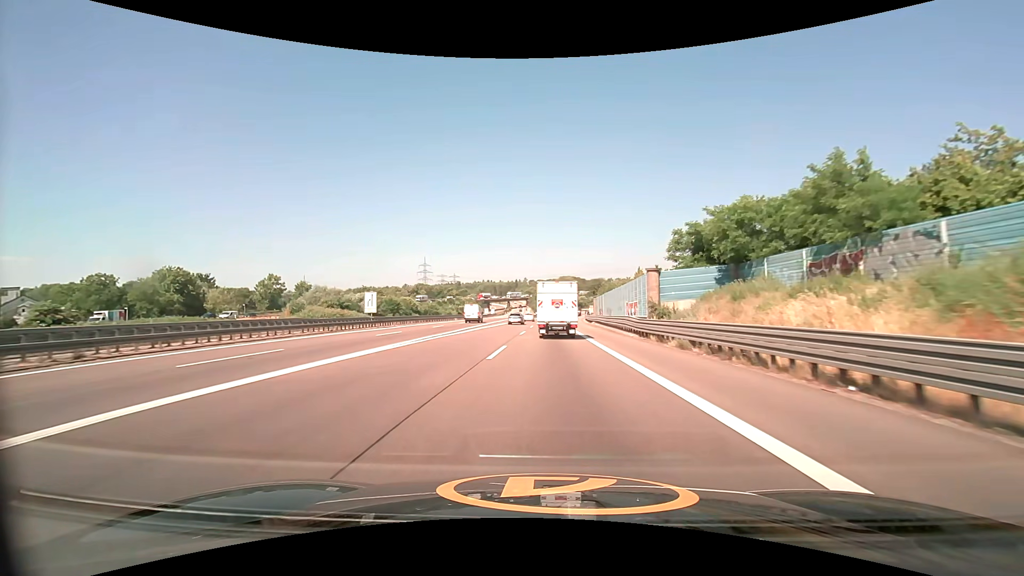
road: motorway_link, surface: asphalt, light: Day
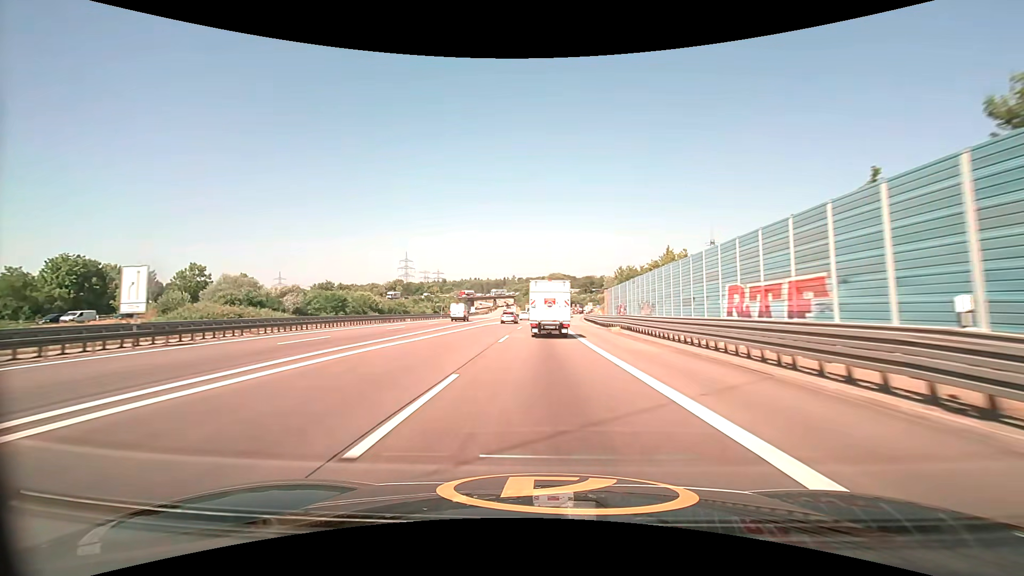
(+0.3, +27.8) m; +1°
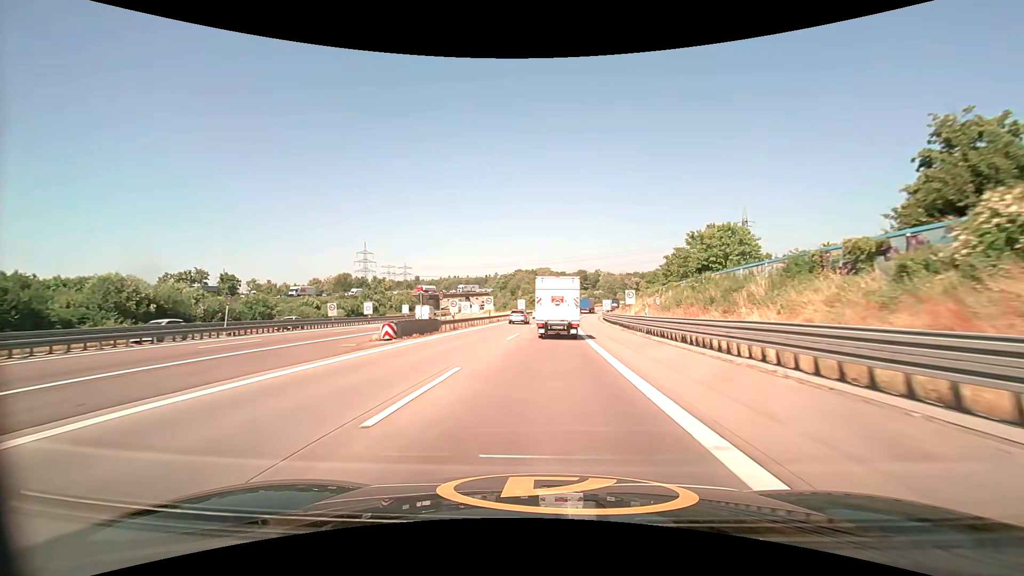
(+1.2, +70.5) m; +2°
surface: concrete
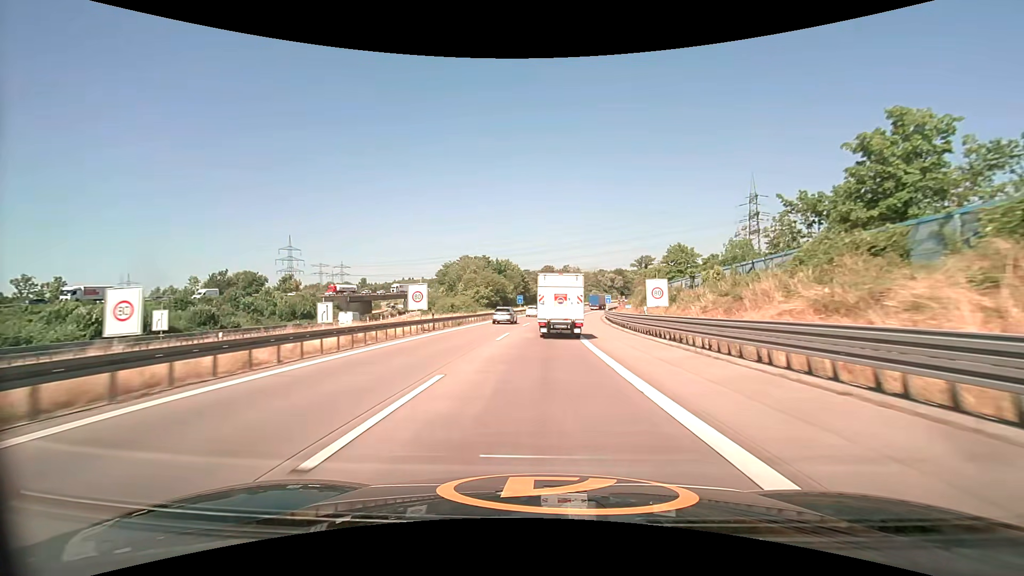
(+1.6, +55.4) m; +4°
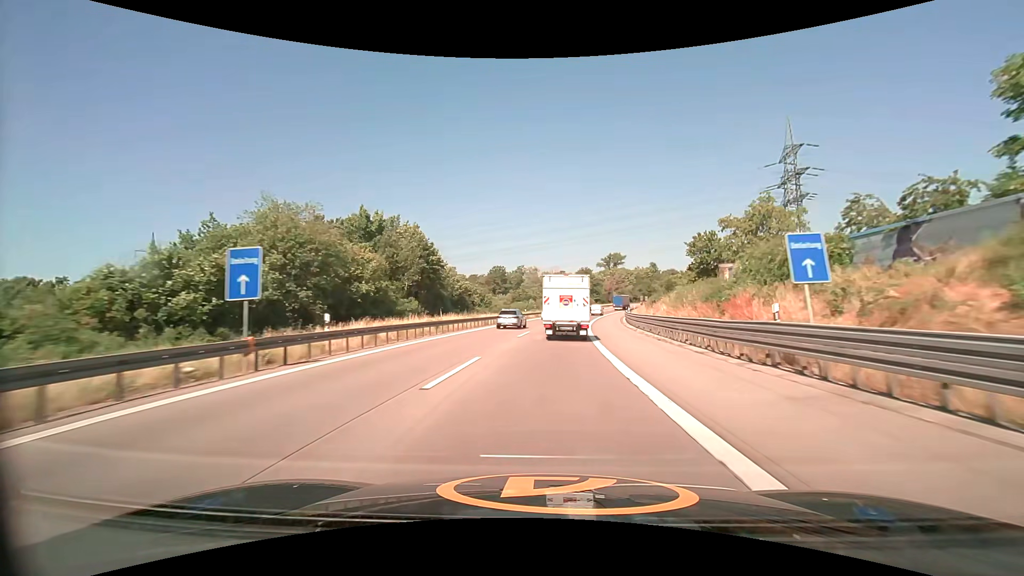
(+2.7, +67.0) m; +5°
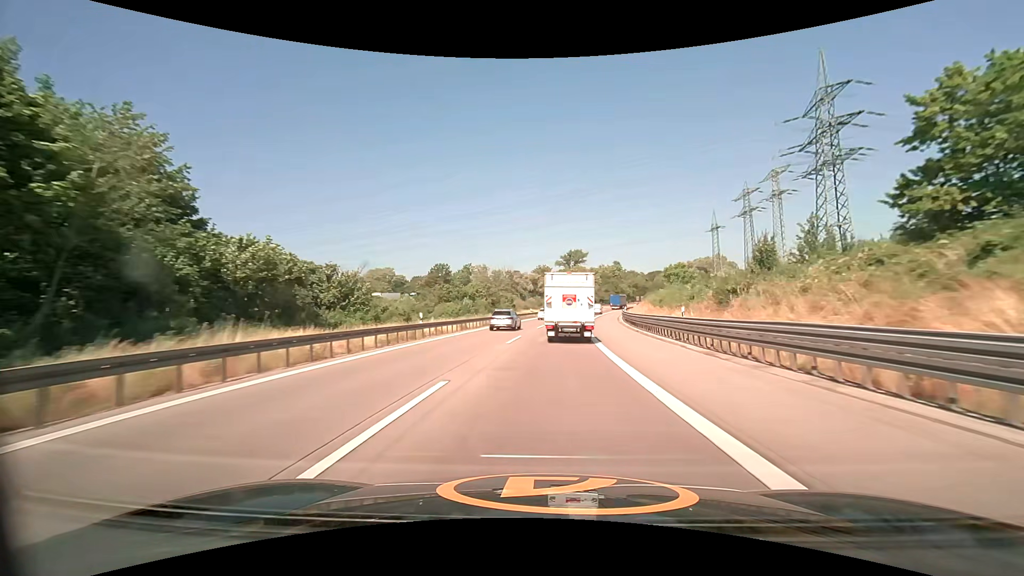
(+1.8, +40.8) m; +5°
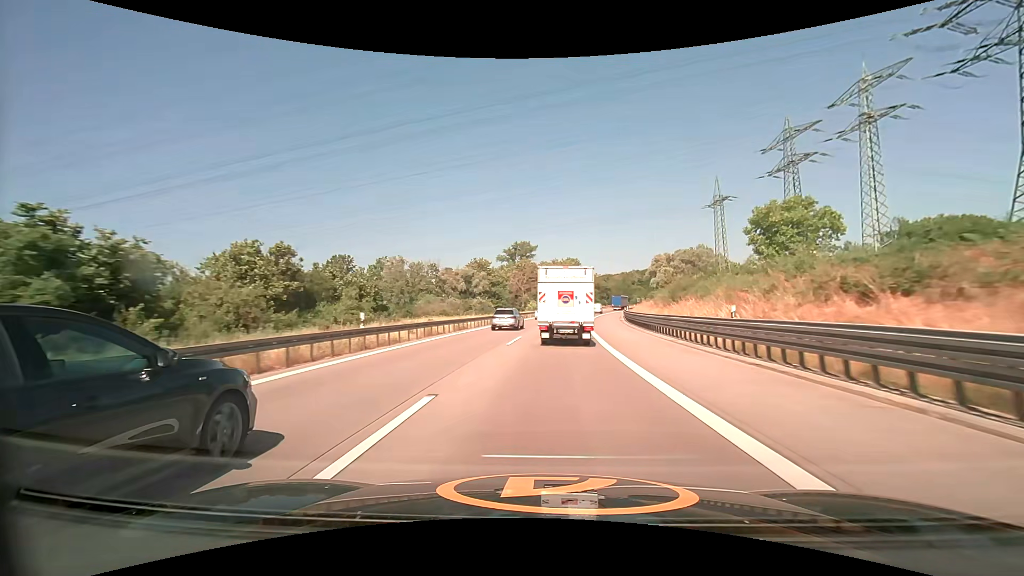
(+3.0, +55.5) m; +6°
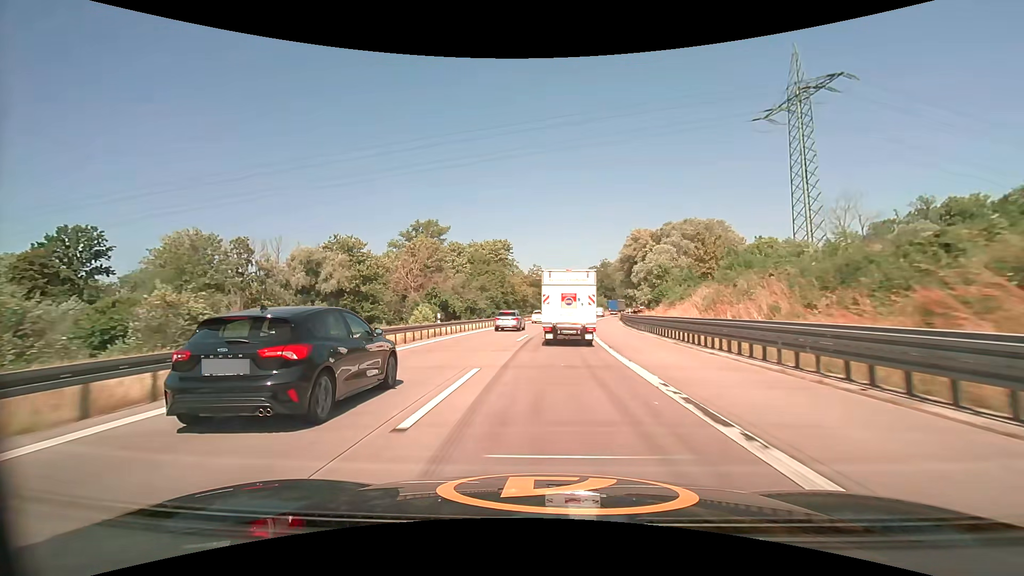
(+4.6, +67.3) m; +8°
(0, +10) (0, +20) (+1, +30) (+2, +40) (+3, +50) (+4, +60) (+5, +70) (+6, +80) (+8, +90) (+10, +99) m
